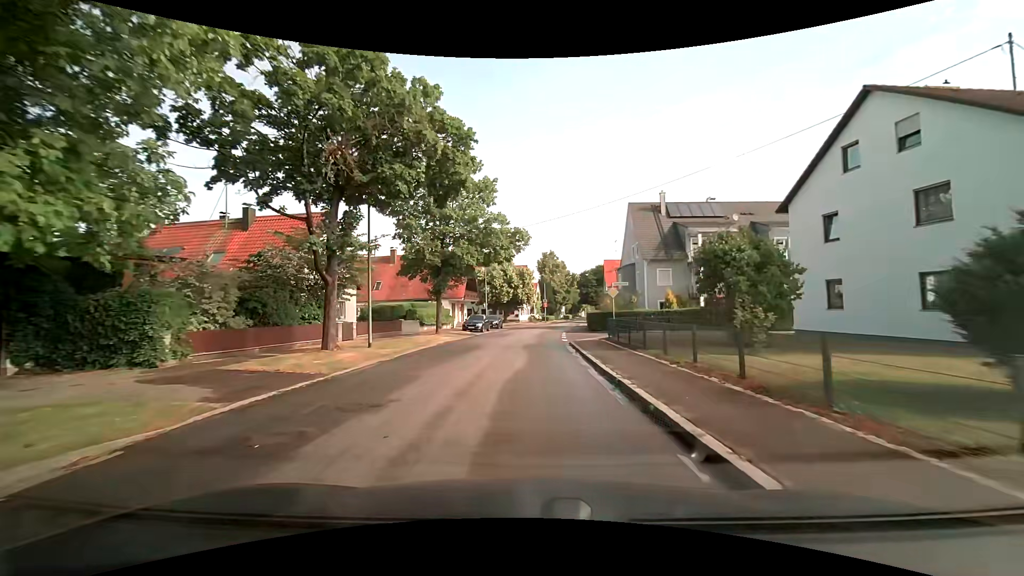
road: tertiary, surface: asphalt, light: Day
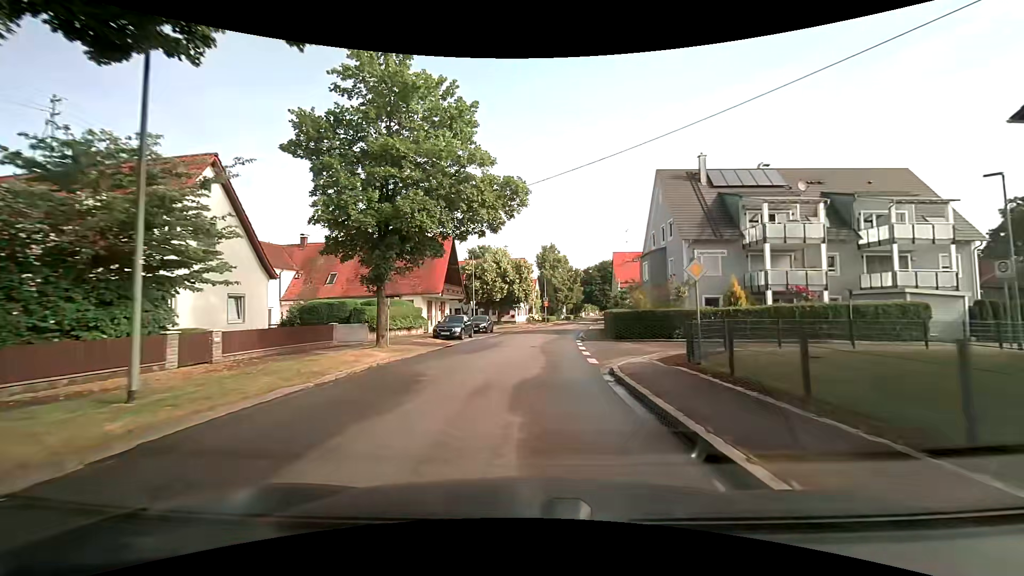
(-0.1, +12.1) m; 0°
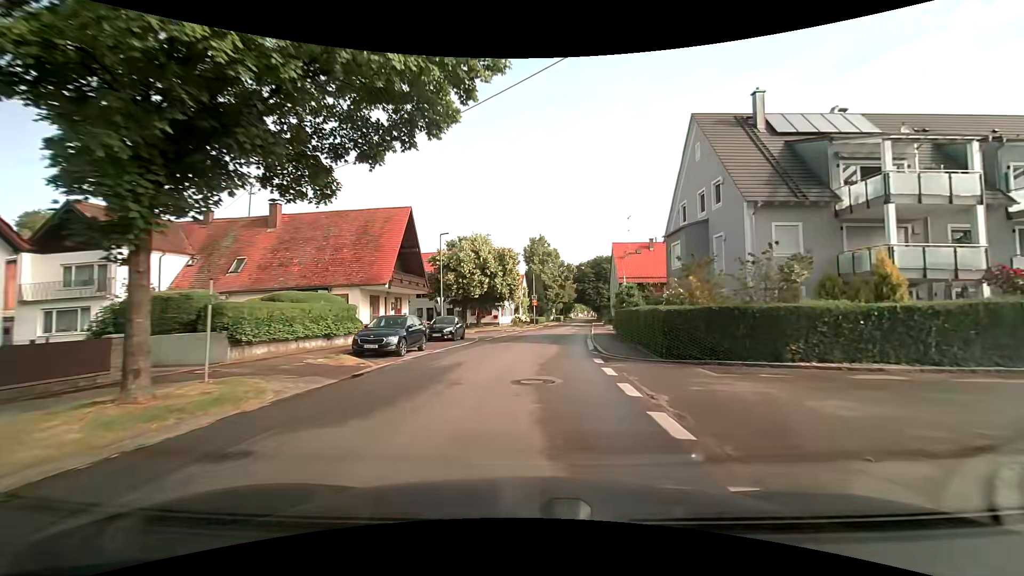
(0.0, +11.6) m; +1°
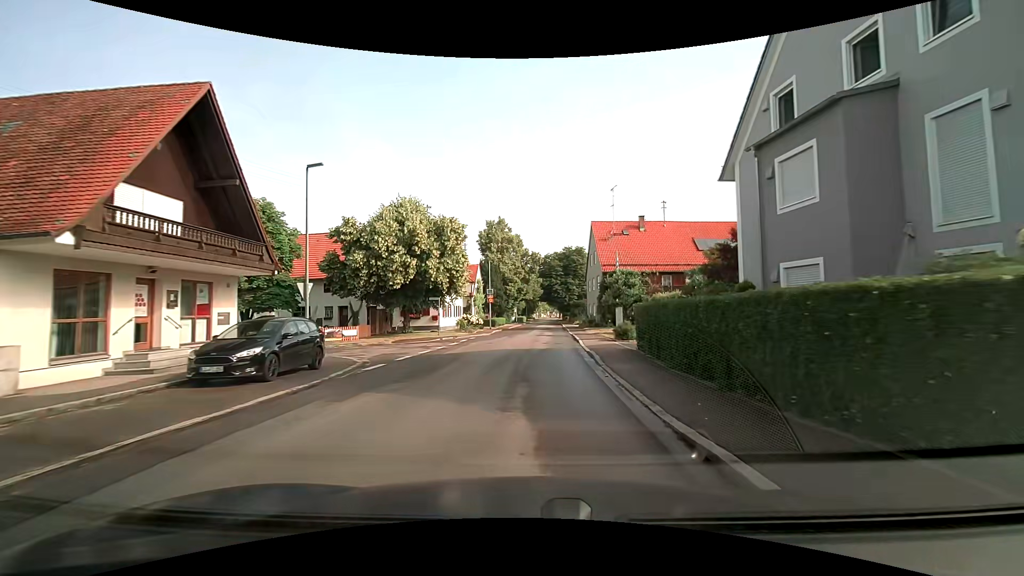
(+0.7, +16.9) m; +4°
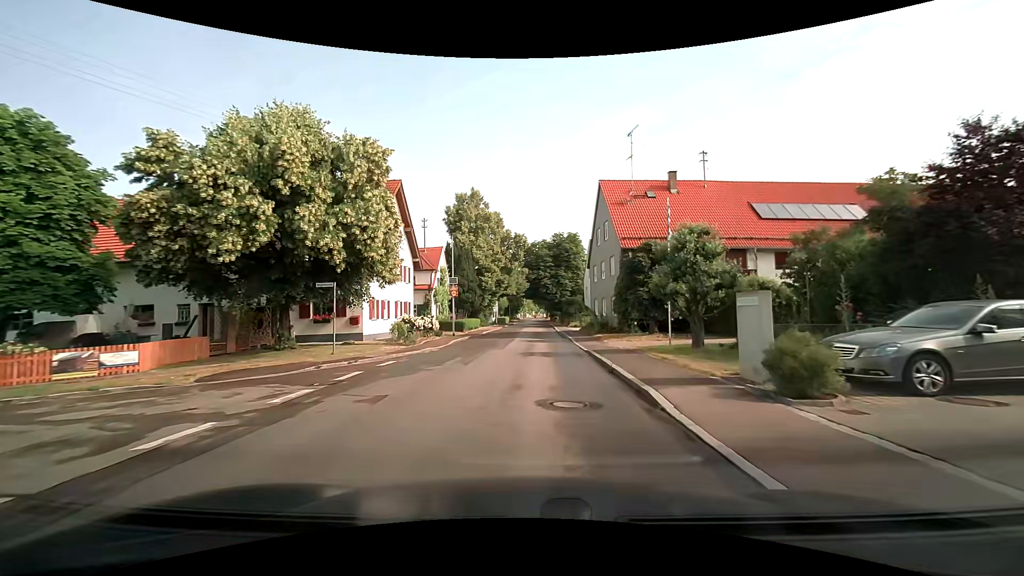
(+0.3, +16.8) m; +2°
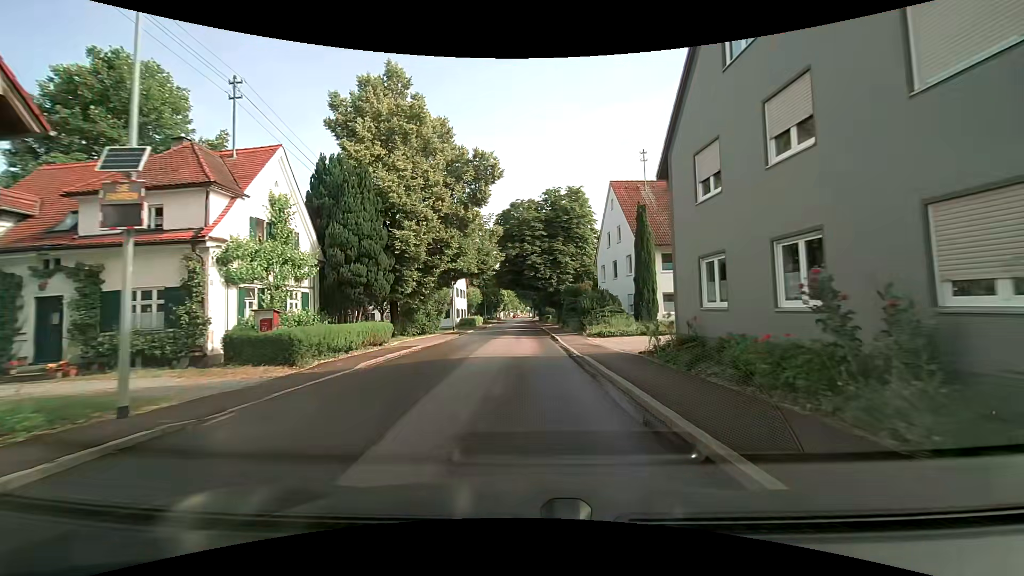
(+0.7, +29.0) m; +2°
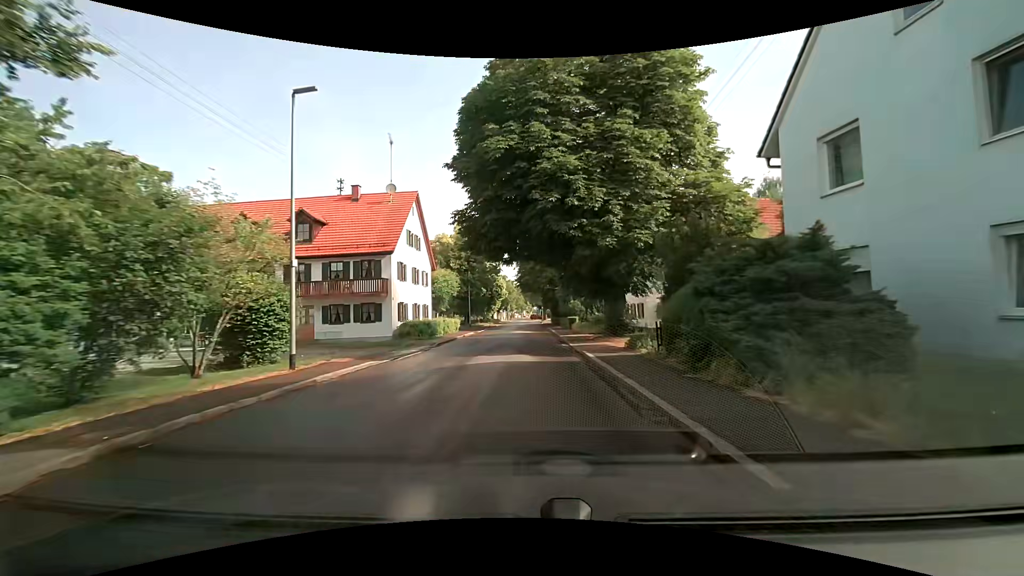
(-0.1, +31.4) m; 0°
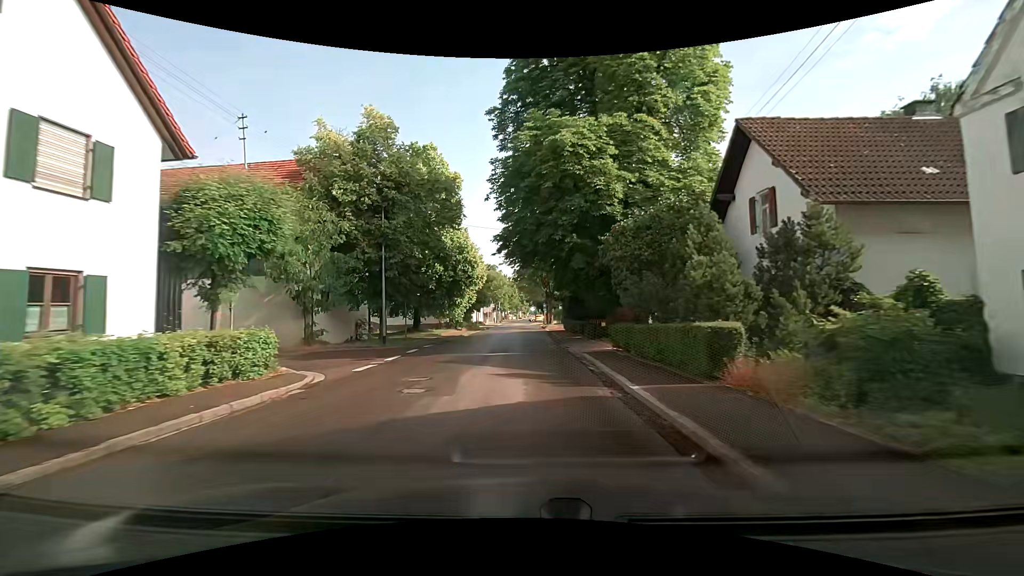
(-0.3, +31.9) m; -1°
(0, +10) (0, +20) (0, +30) (+1, +40) (+1, +50) (+1, +60) (+1, +70) (+1, +80) (+1, +90) (+1, +100) m
